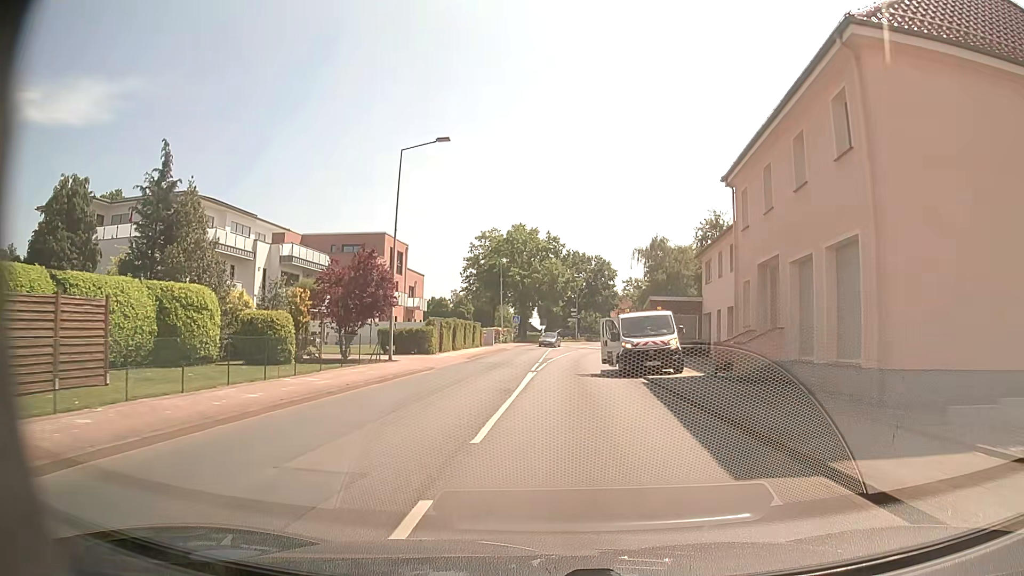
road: secondary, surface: asphalt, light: Day
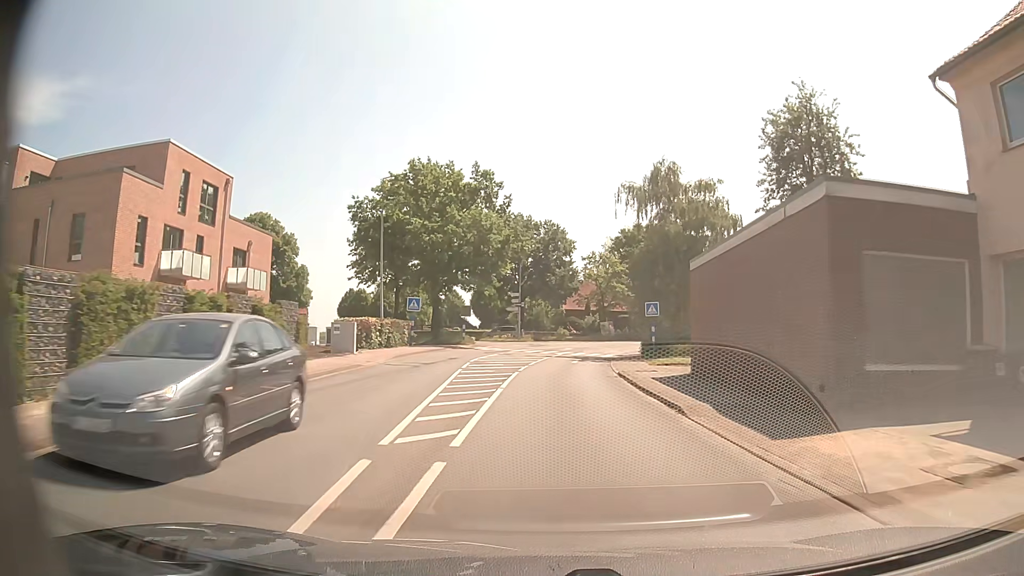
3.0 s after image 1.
(+0.7, +33.6) m; +5°
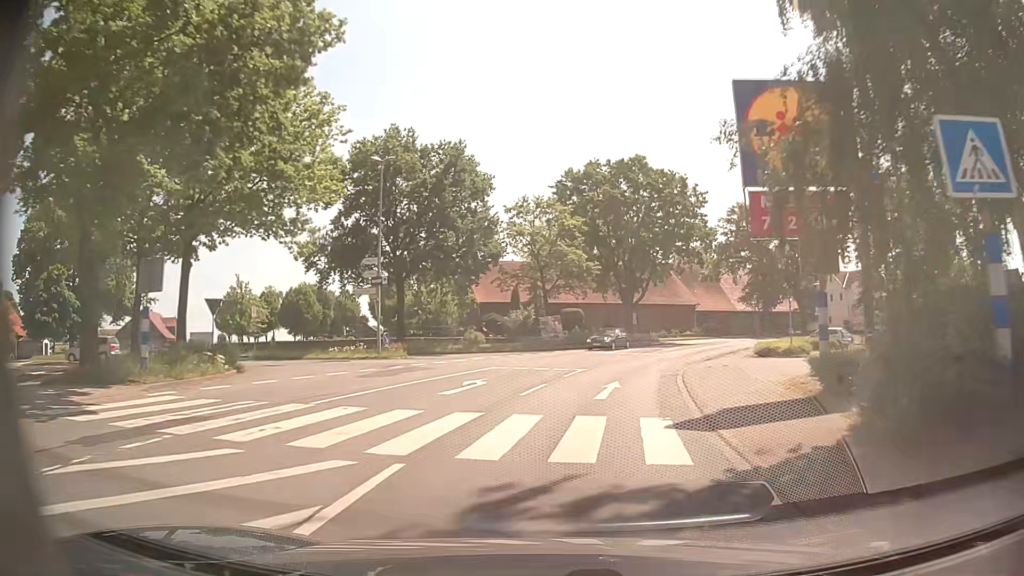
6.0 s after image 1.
(+1.2, +36.7) m; +6°
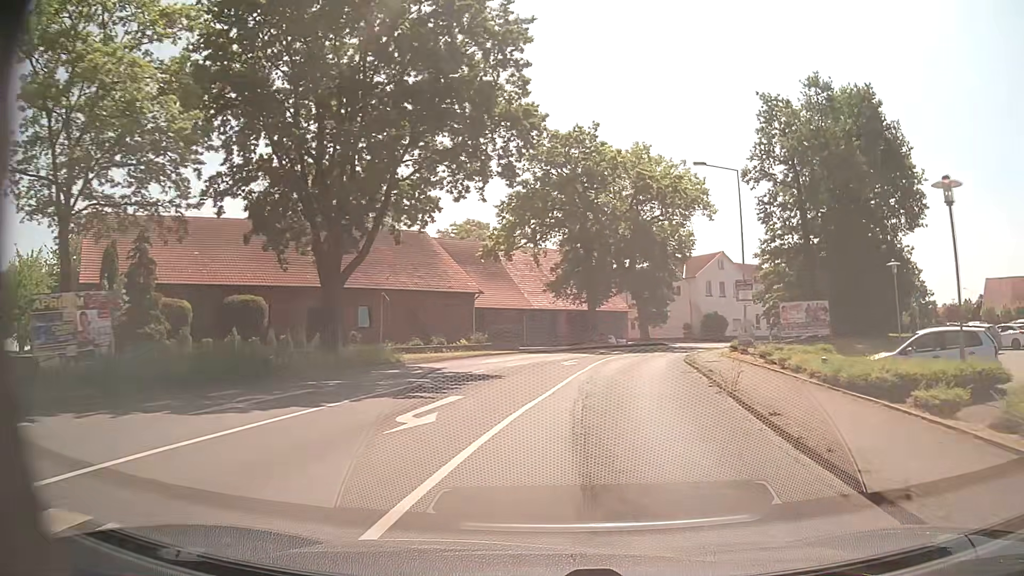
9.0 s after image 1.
(+5.5, +34.7) m; +20°
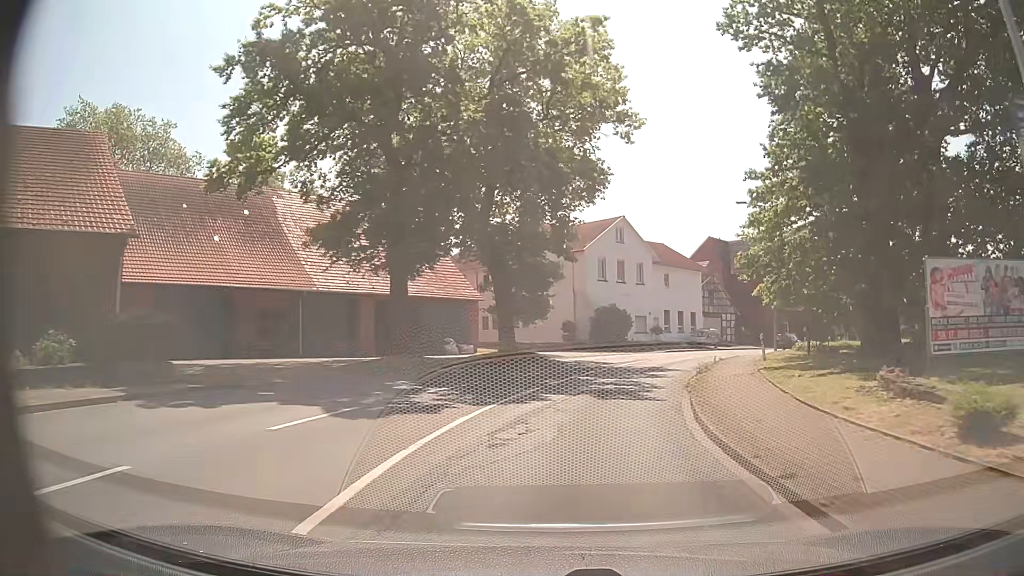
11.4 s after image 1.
(+3.3, +27.6) m; +13°
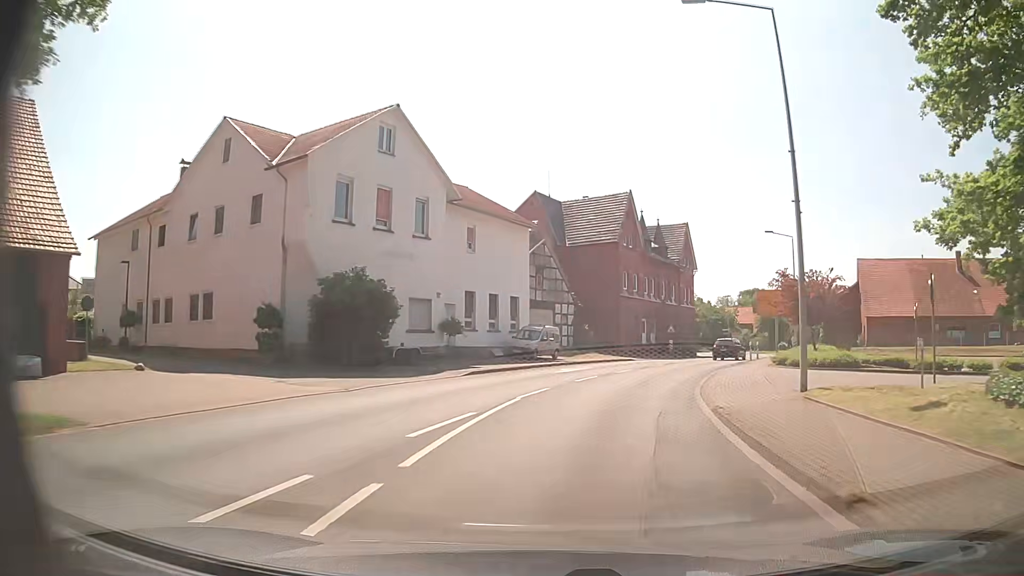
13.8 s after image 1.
(+4.1, +27.6) m; +17°
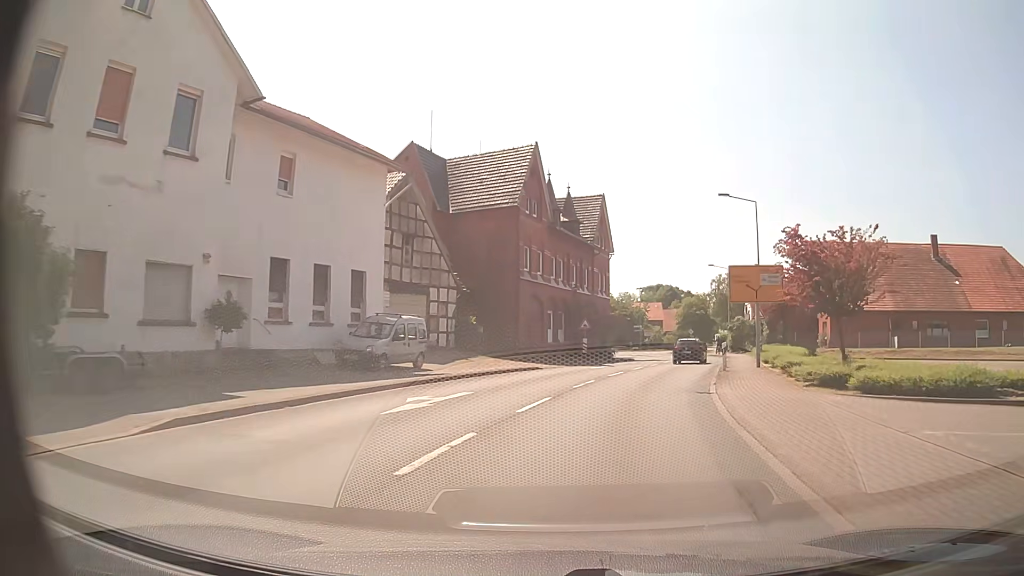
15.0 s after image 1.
(+0.9, +14.0) m; +8°
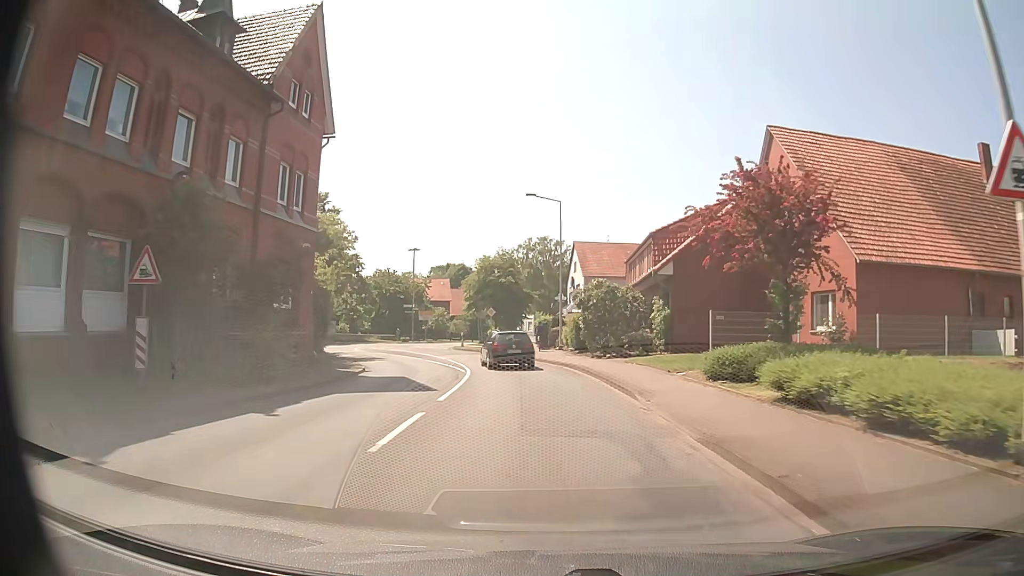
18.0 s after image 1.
(+6.6, +33.6) m; +18°
(0, +10) (-1, +20) (-2, +30) (-5, +40) (-8, +49) (-10, +59) (-9, +69) (-7, +78) (-4, +88) (-3, +98) m
